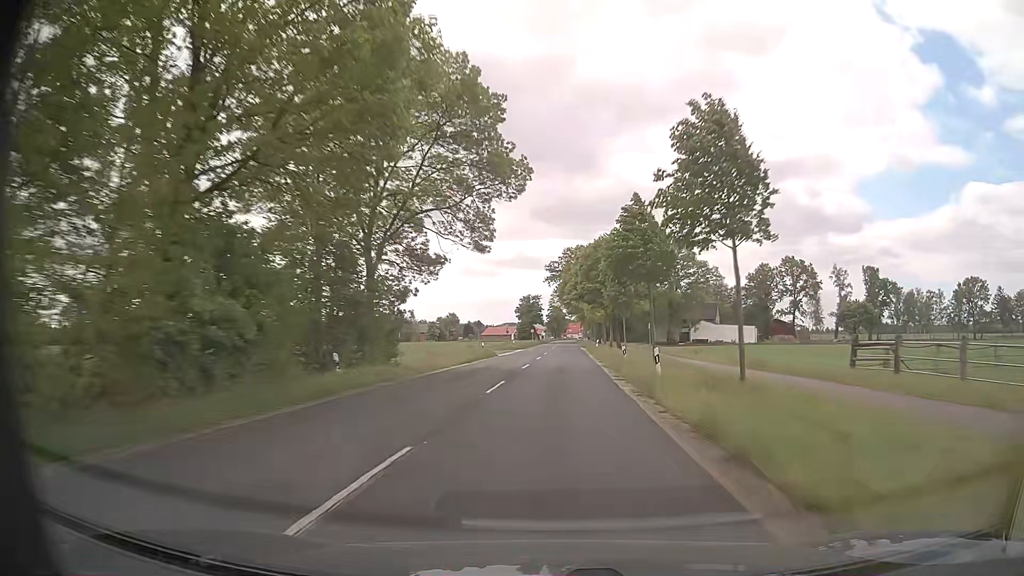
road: secondary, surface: asphalt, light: Day
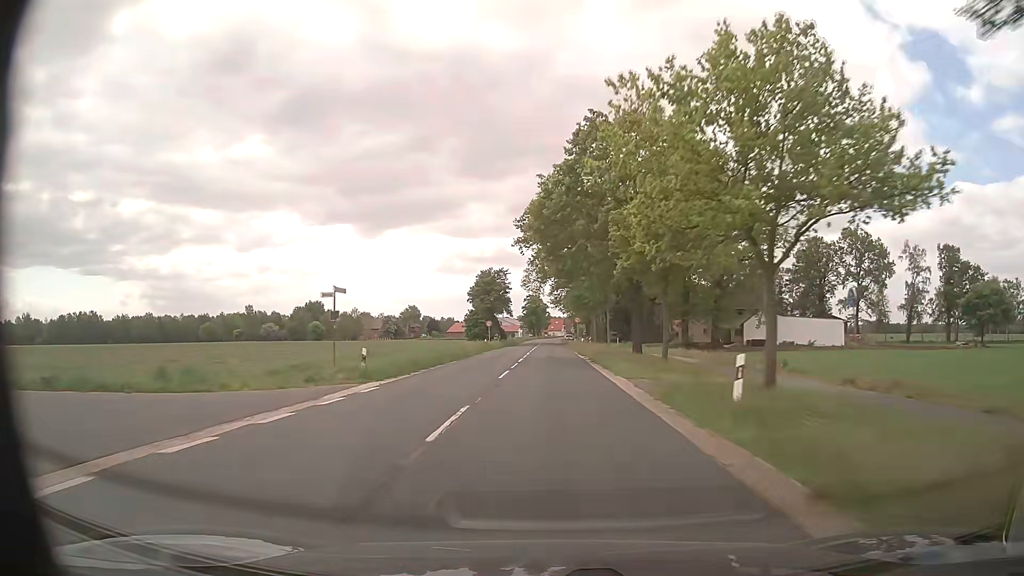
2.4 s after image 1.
(+1.8, +55.7) m; +2°
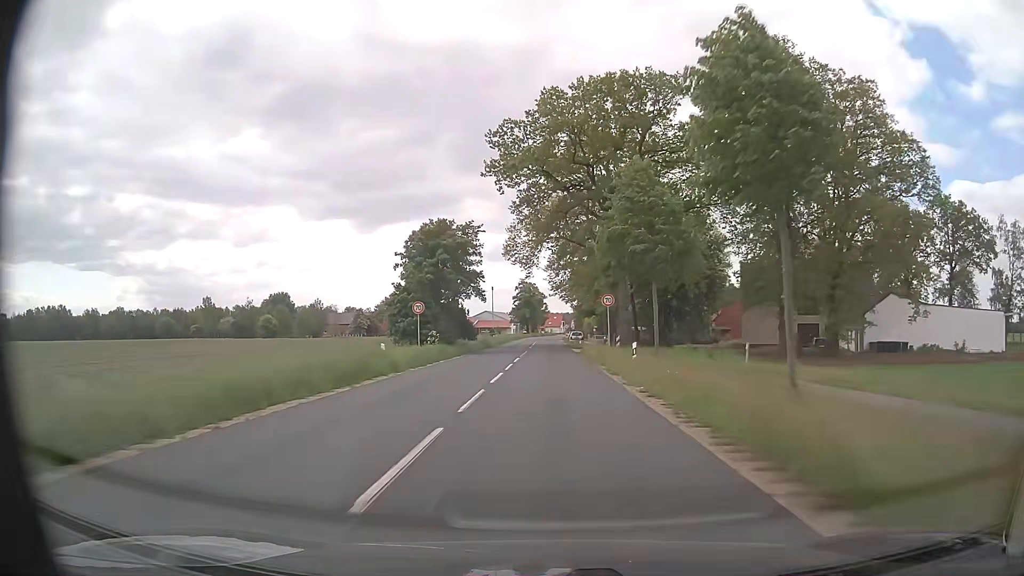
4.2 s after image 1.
(+0.1, +38.8) m; +1°
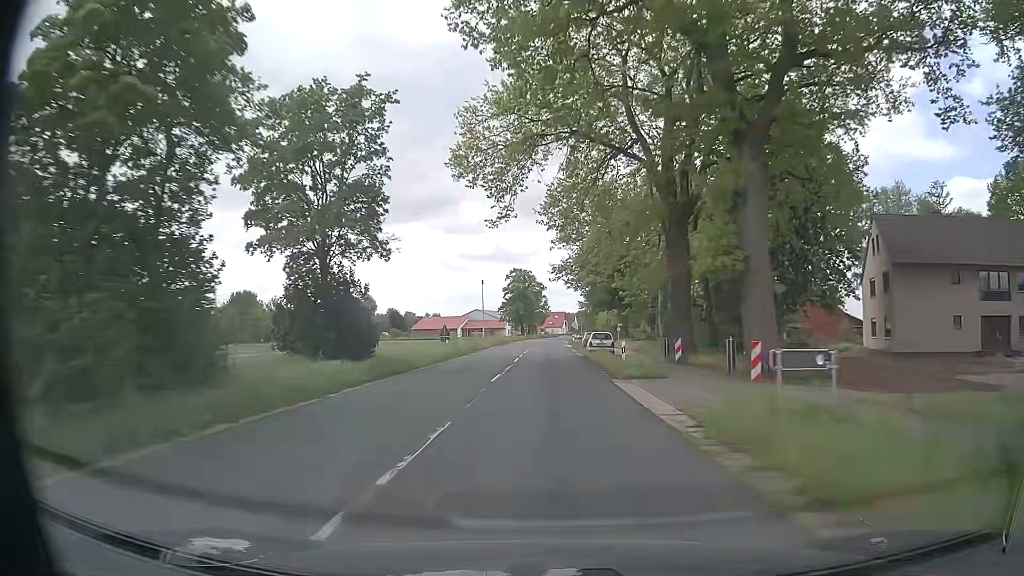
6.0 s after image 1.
(-0.1, +34.9) m; 0°
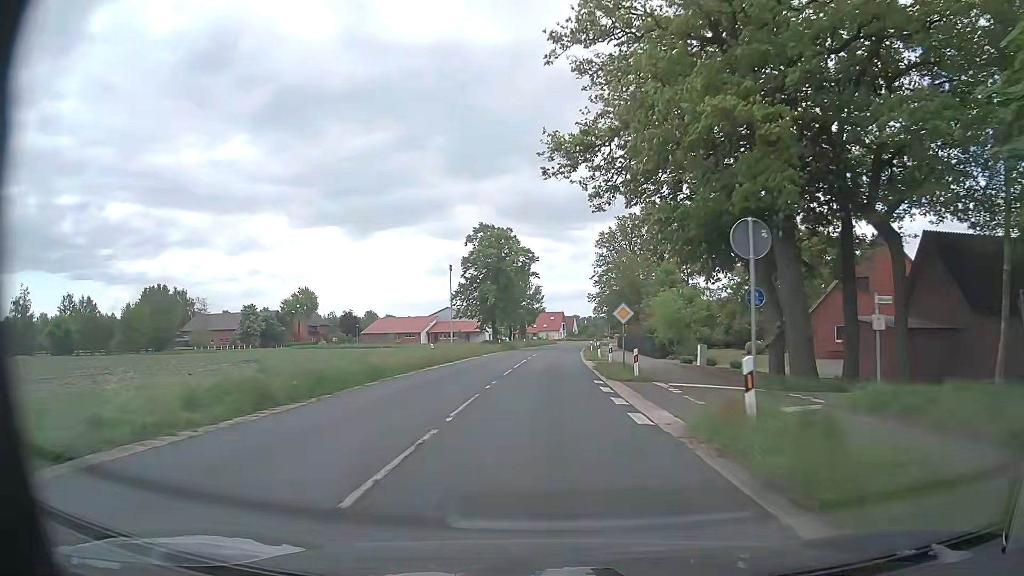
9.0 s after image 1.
(+0.2, +54.9) m; 0°
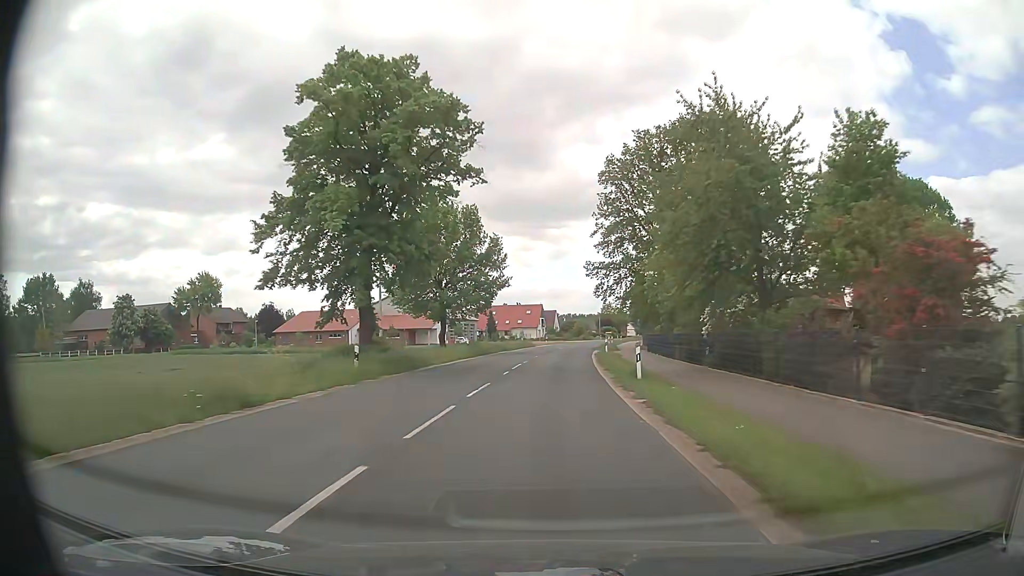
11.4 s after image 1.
(+0.8, +44.7) m; +2°
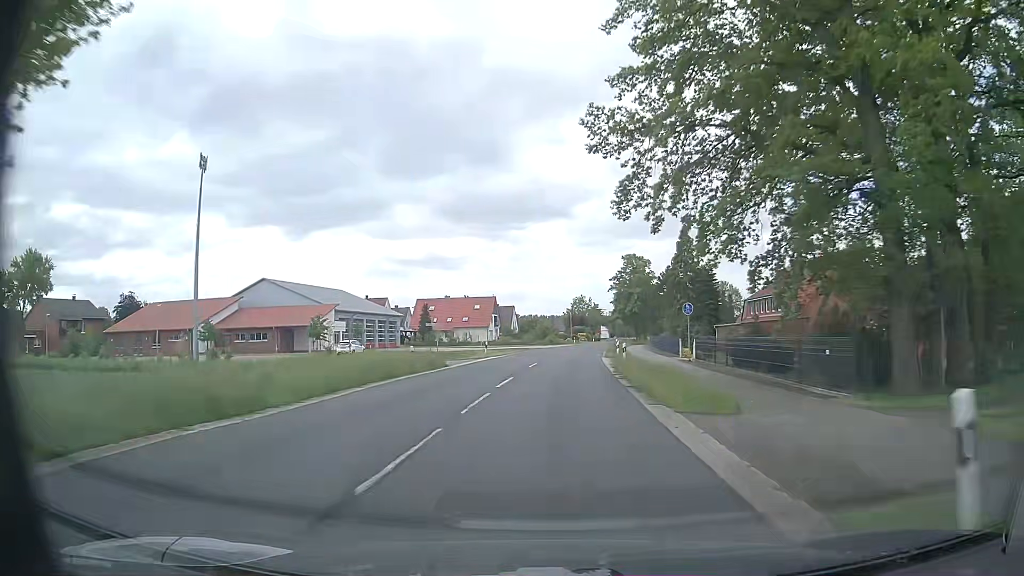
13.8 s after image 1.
(+1.2, +44.9) m; +3°
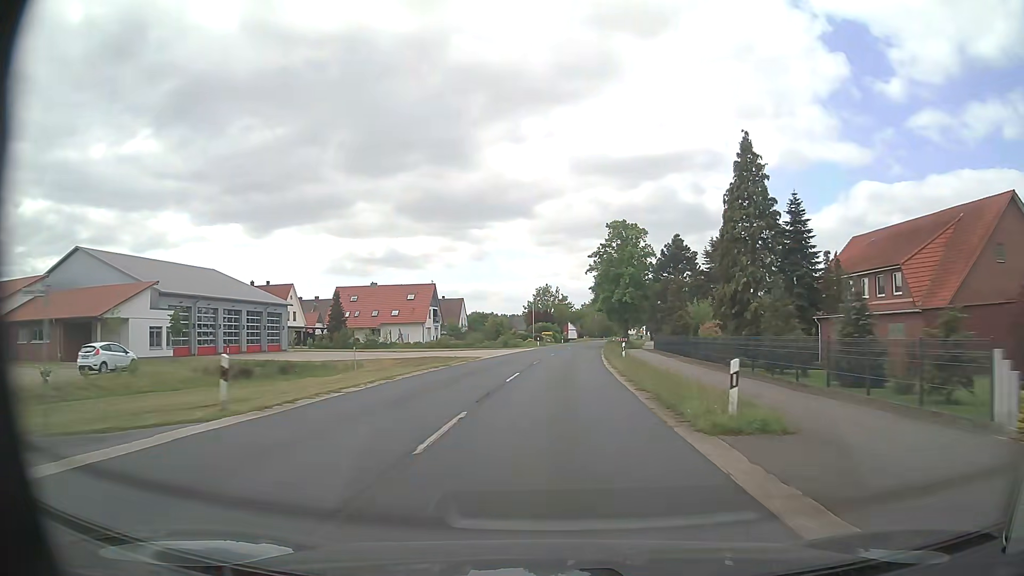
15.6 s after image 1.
(+1.0, +33.8) m; +3°
(0, +10) (0, +20) (+1, +30) (+1, +40) (+2, +50) (+3, +60) (+3, +70) (+5, +80) (+6, +90) (+7, +100) m
